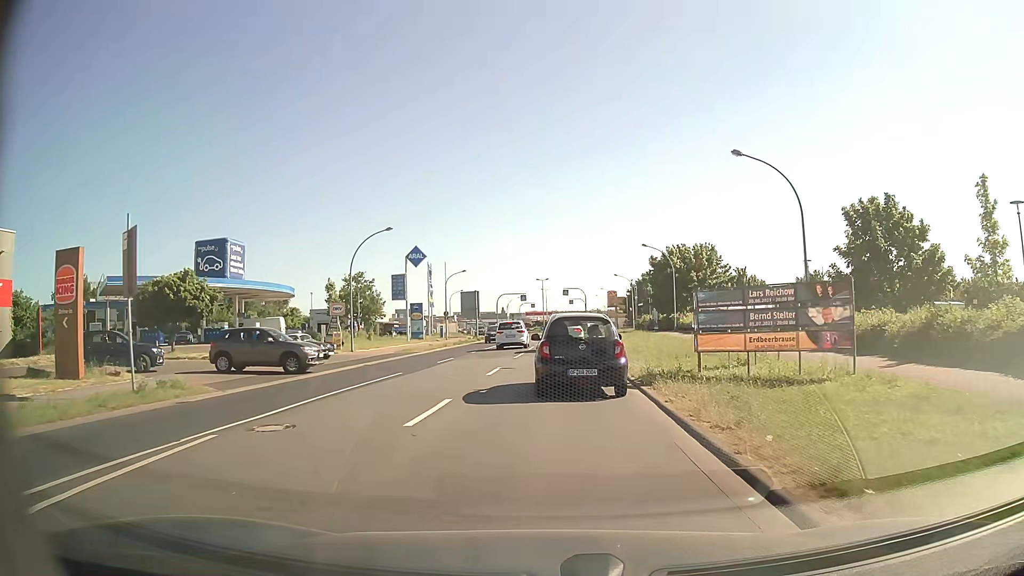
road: tertiary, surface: asphalt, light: Day
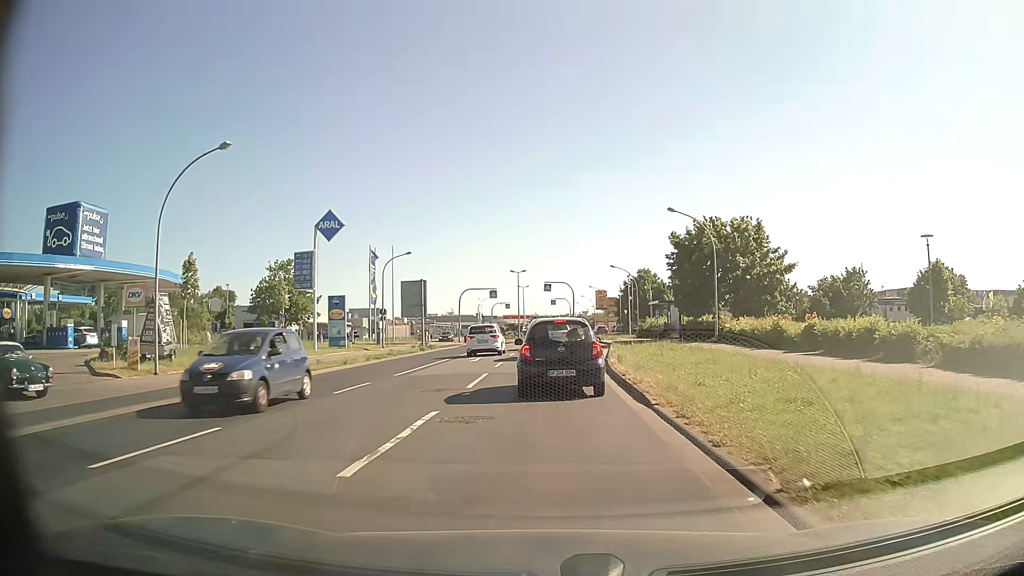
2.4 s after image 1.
(+0.3, +21.0) m; +2°
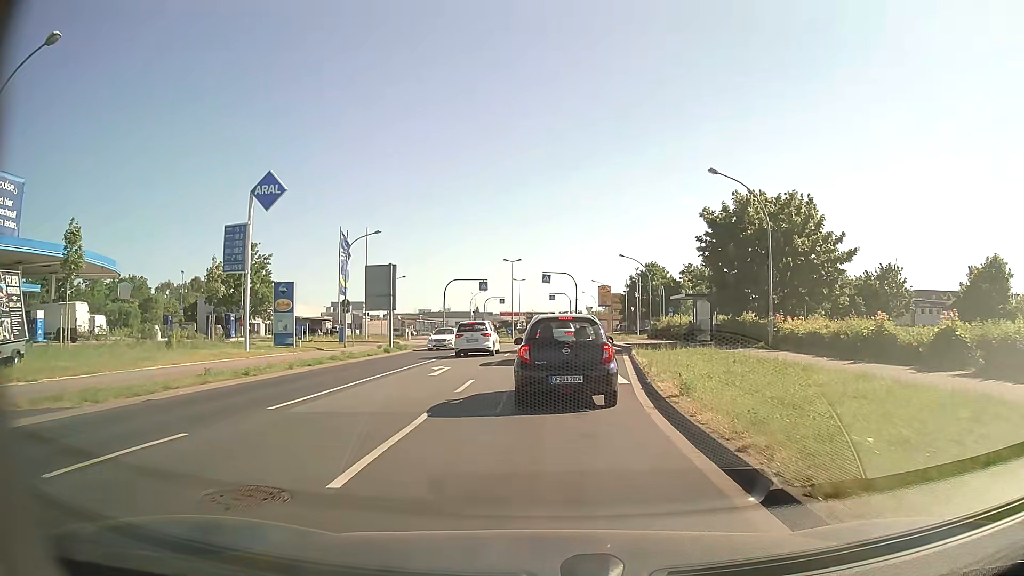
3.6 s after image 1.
(0.0, +10.0) m; 0°
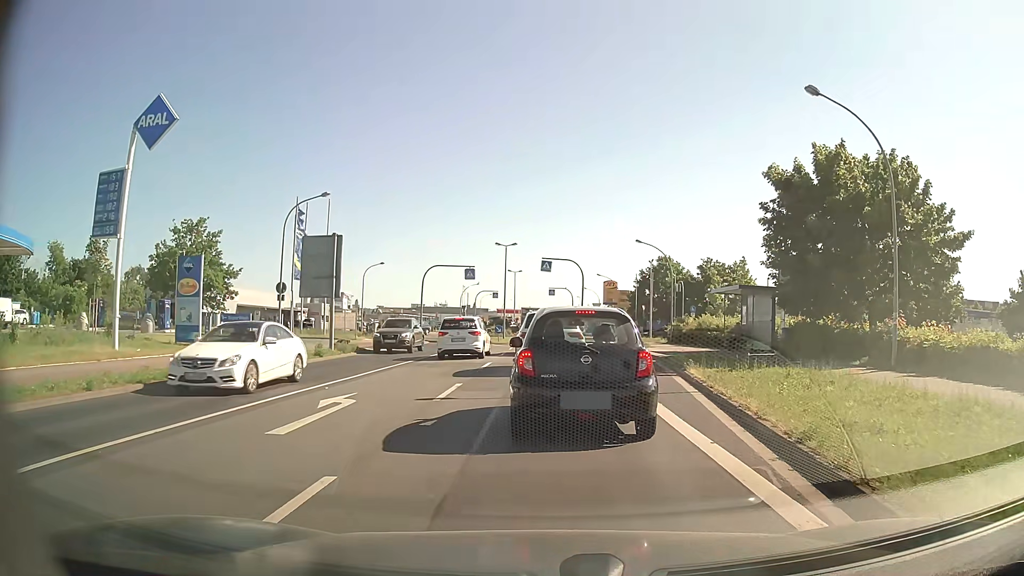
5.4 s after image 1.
(0.0, +10.8) m; +1°
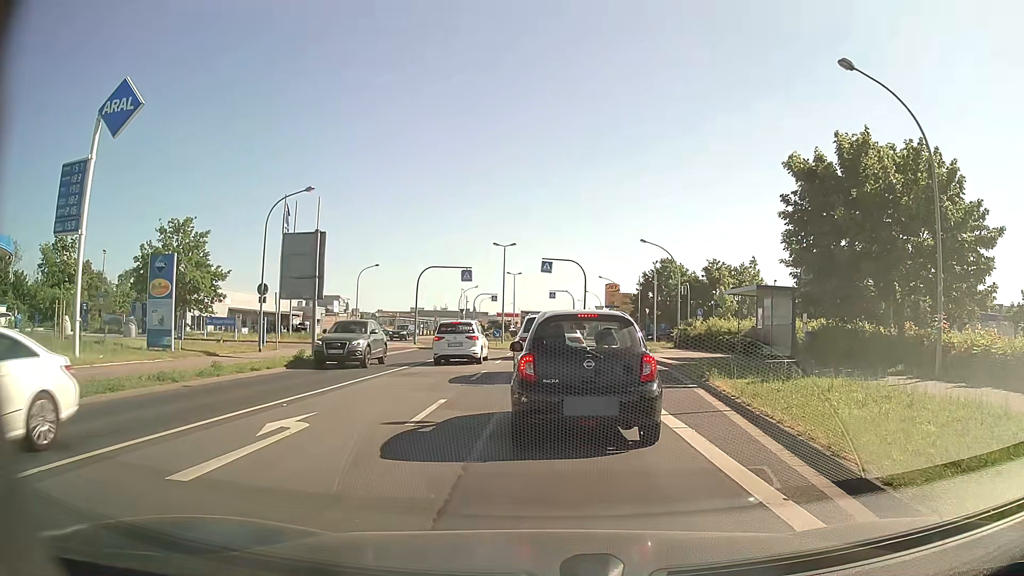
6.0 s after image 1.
(0.0, +2.4) m; 0°
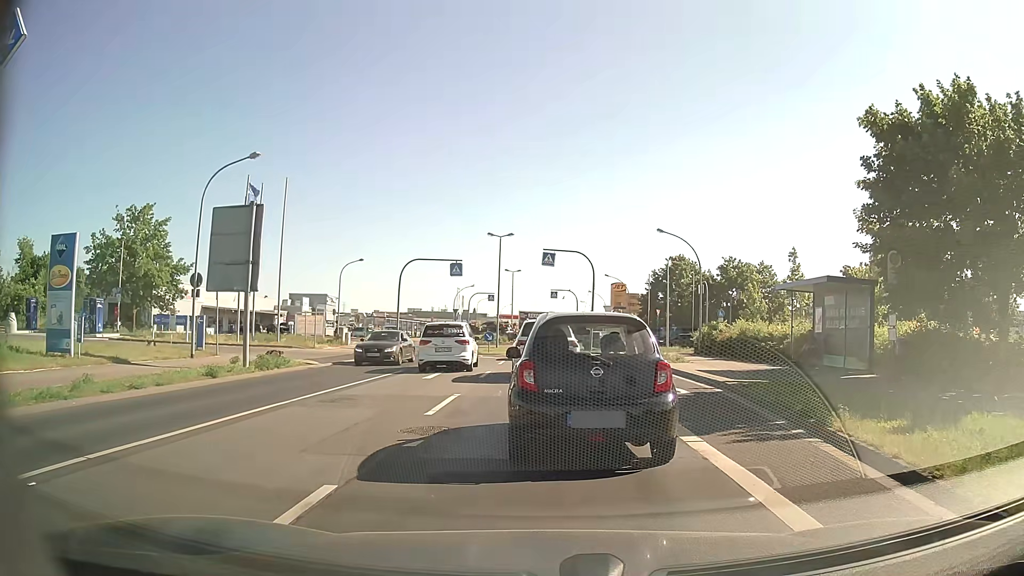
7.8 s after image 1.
(-0.1, +6.8) m; -1°
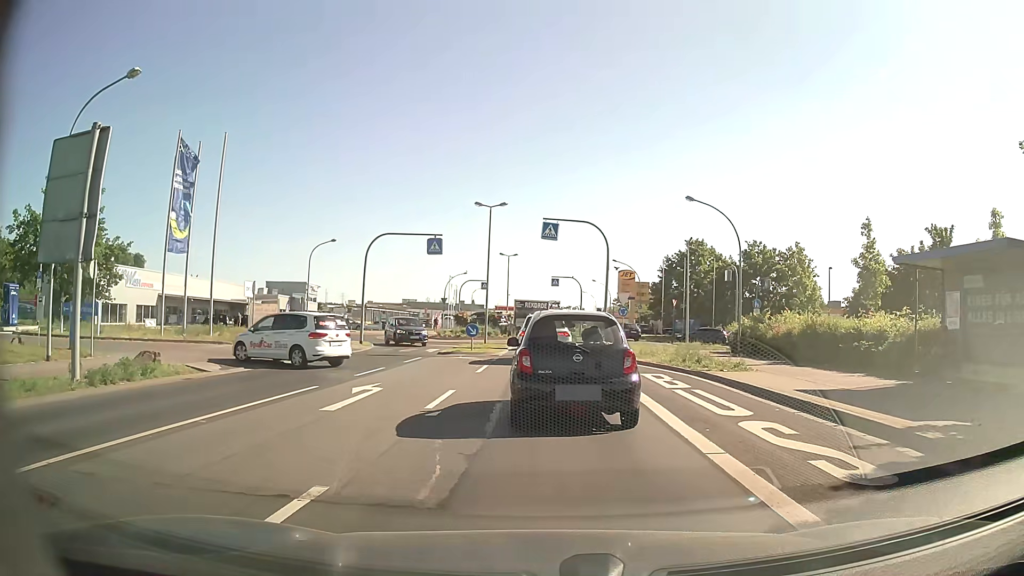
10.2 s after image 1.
(0.0, +8.8) m; 0°
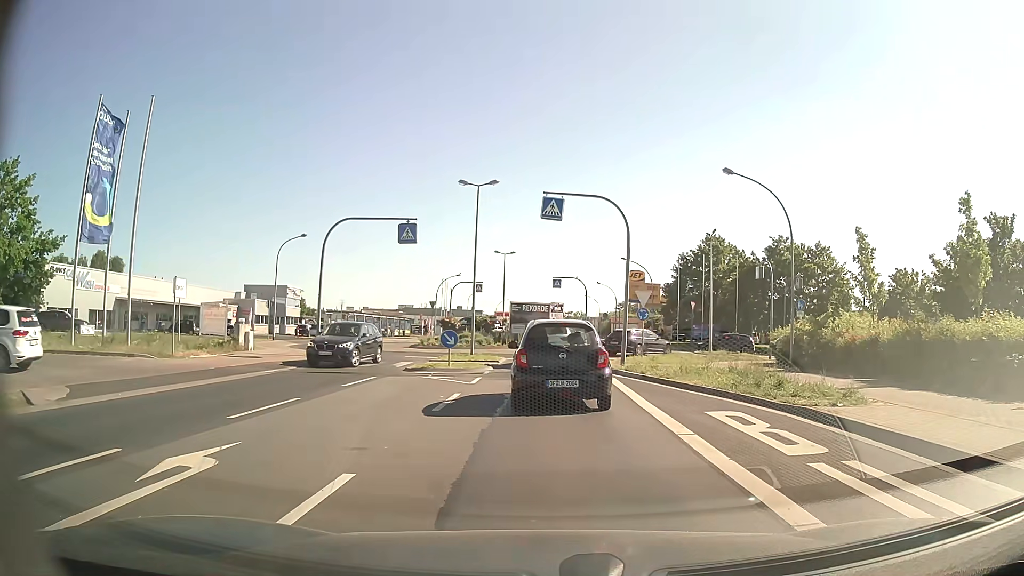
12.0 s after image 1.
(0.0, +7.6) m; 0°
